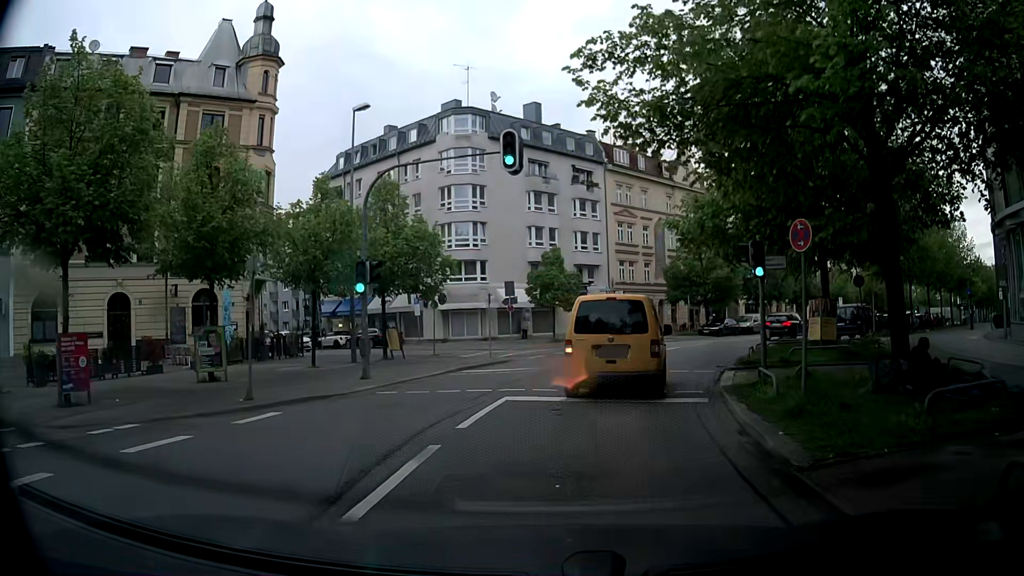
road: tertiary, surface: asphalt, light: Day
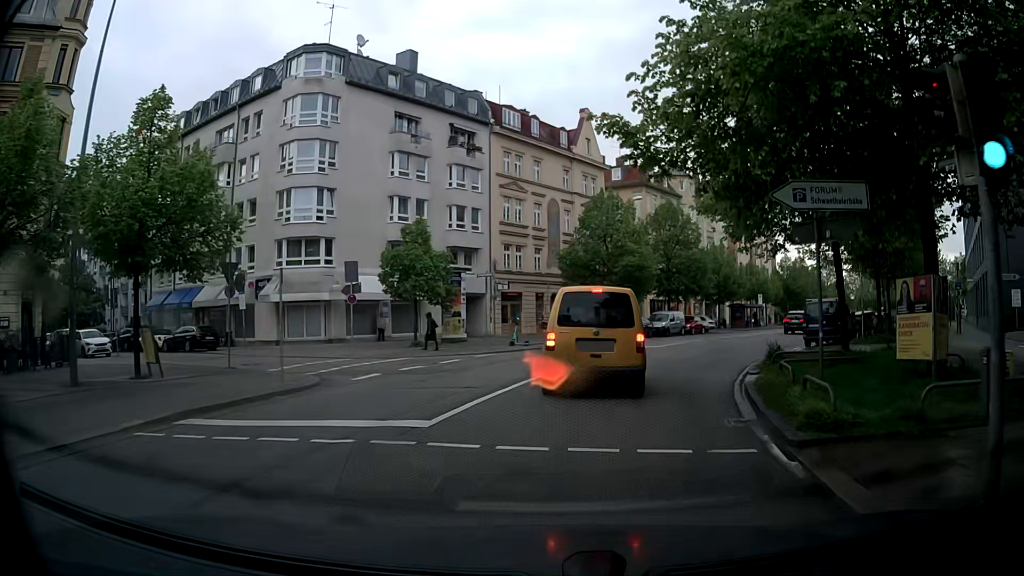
(+1.0, +11.6) m; +10°
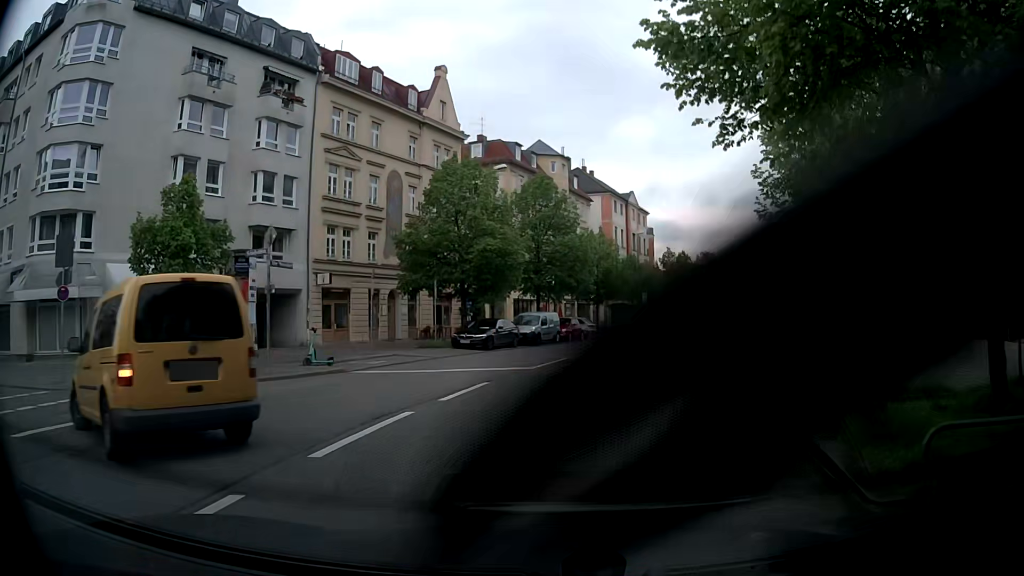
(+1.3, +11.6) m; +11°
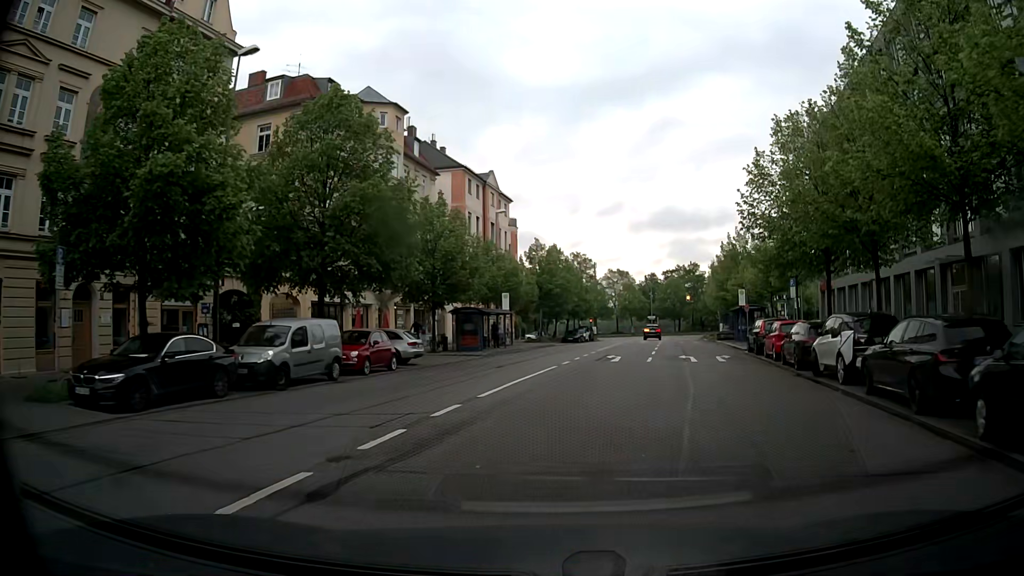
(+2.9, +19.8) m; +12°
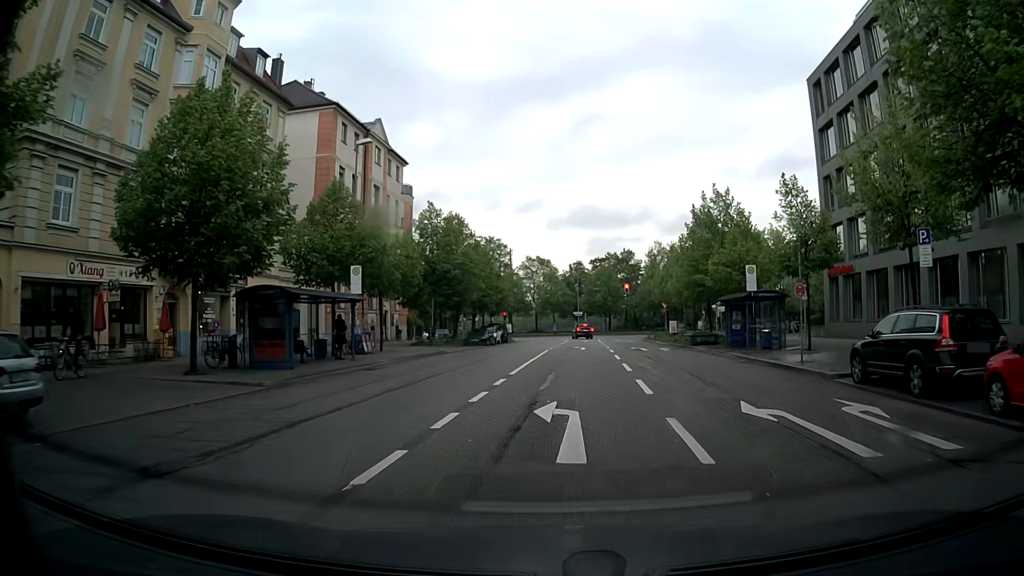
(+1.7, +19.4) m; +9°
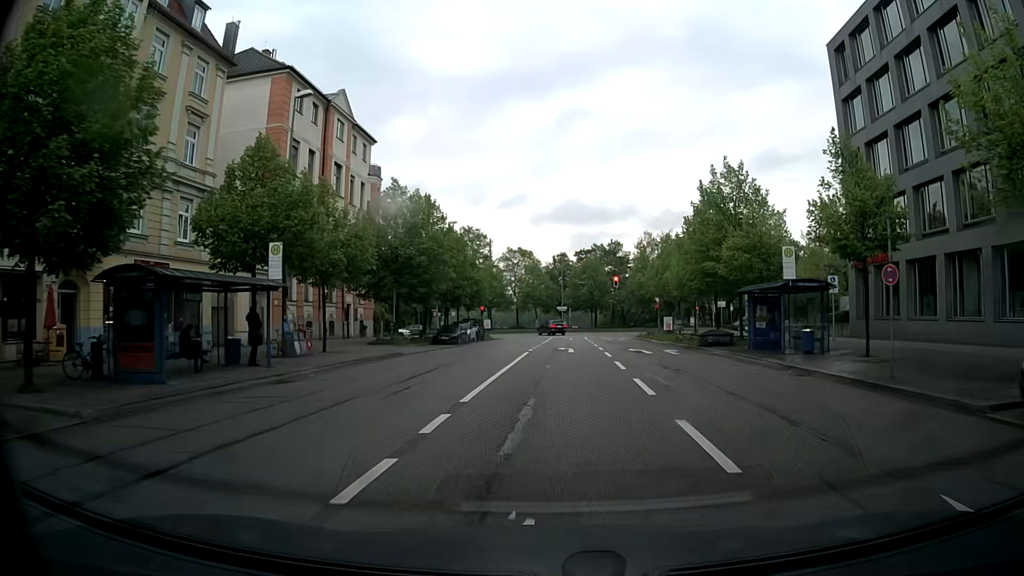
(+0.1, +6.7) m; +1°
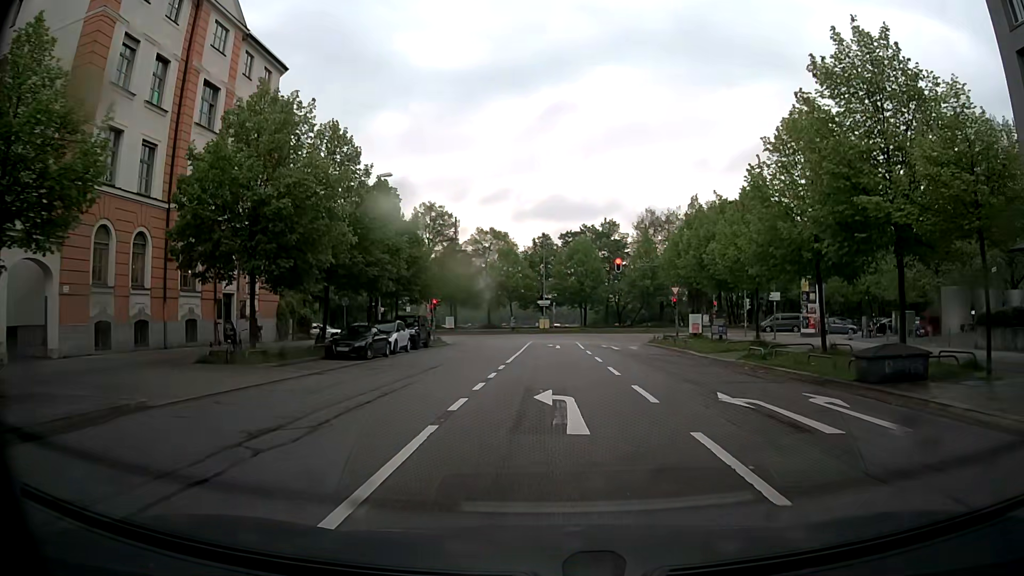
(+0.3, +19.0) m; +2°
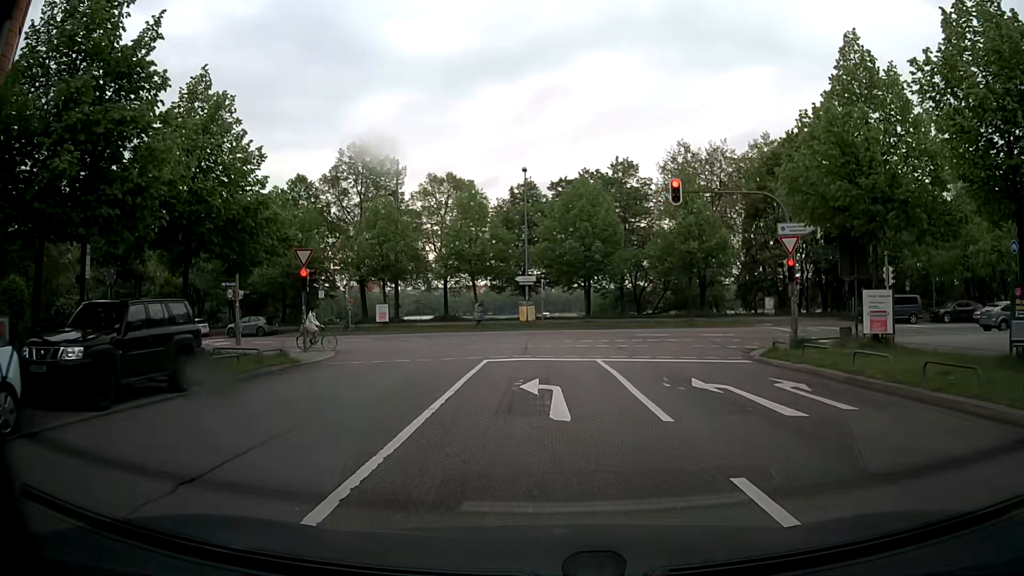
(+0.3, +26.4) m; +1°
(0, +10) (0, +20) (-1, +30) (-6, +38) (-14, +43) (-24, +46) (-34, +48) (-44, +50) (-53, +52) (-63, +55) m
